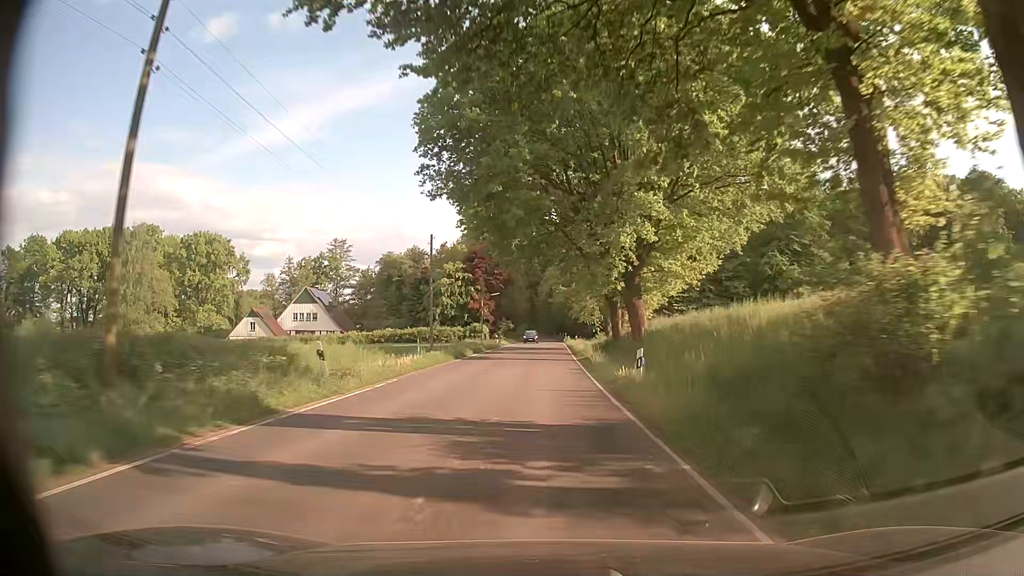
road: tertiary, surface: asphalt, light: Day
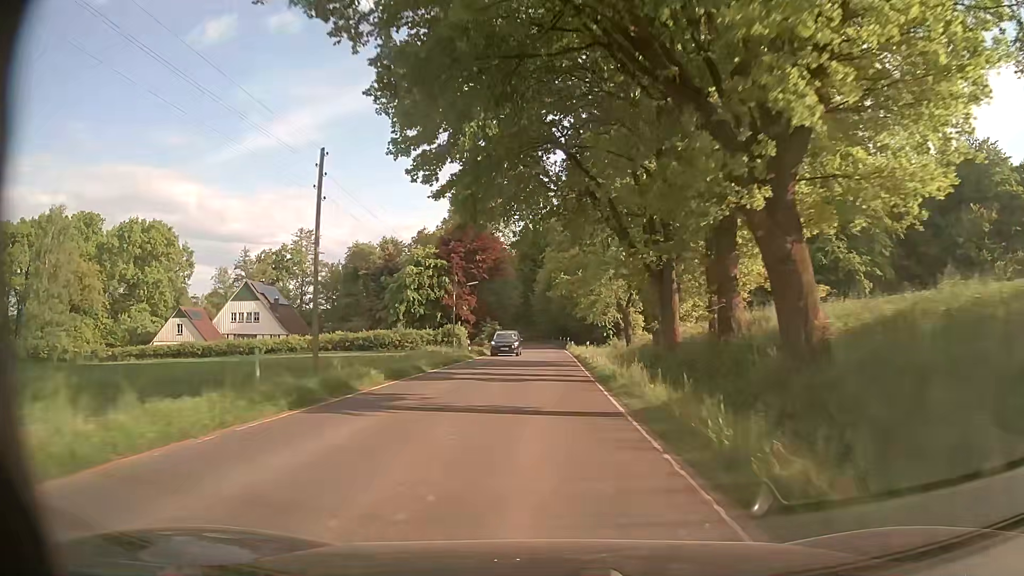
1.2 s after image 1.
(+0.1, +21.5) m; 0°
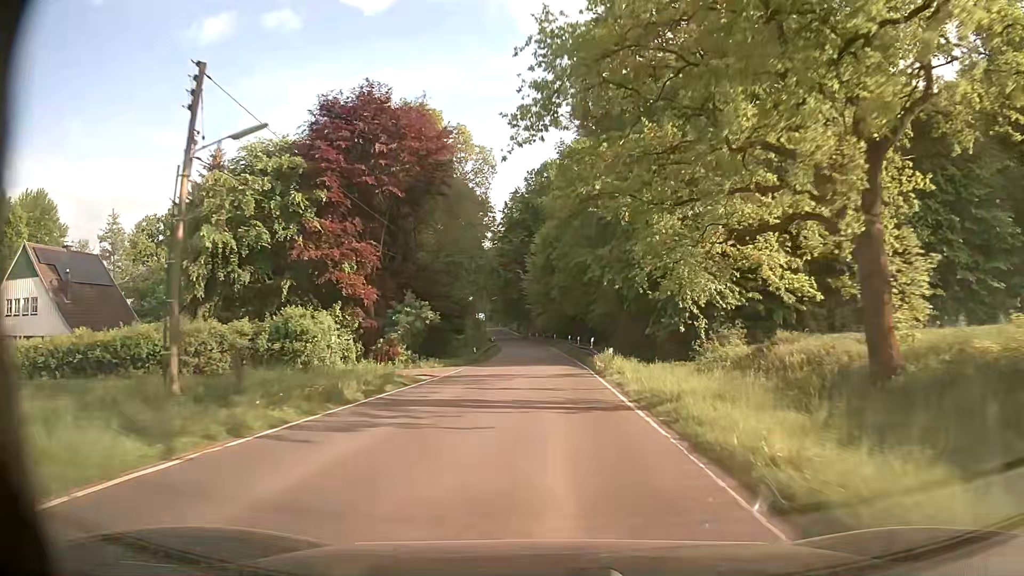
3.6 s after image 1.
(+0.4, +42.5) m; +1°
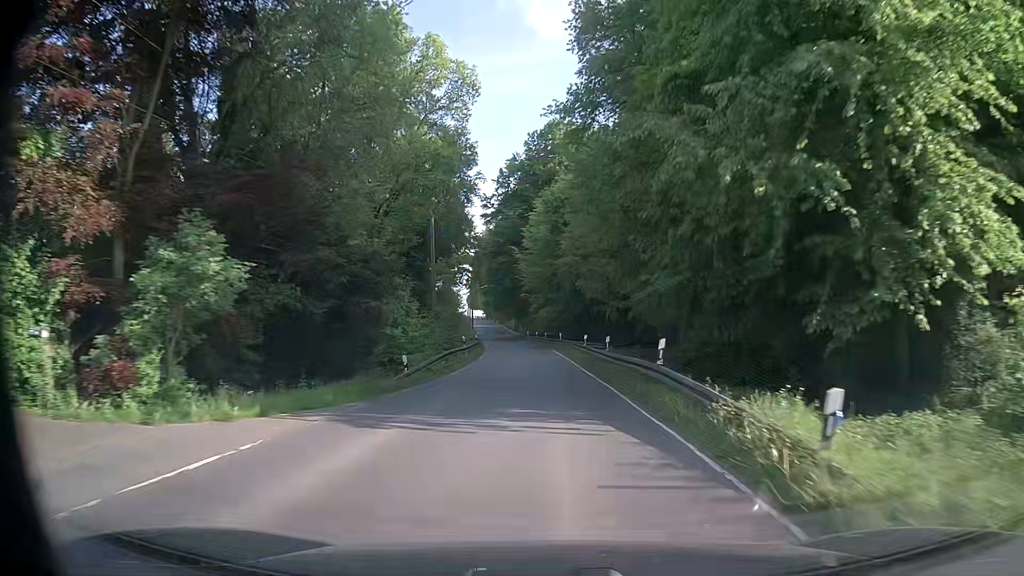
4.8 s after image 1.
(-0.2, +21.0) m; -1°
(0, +10) (0, +20) (0, +30) (0, +40) (-1, +50) (-1, +60) (-2, +70) (-3, +80) (-5, +90) (-6, +100) m
